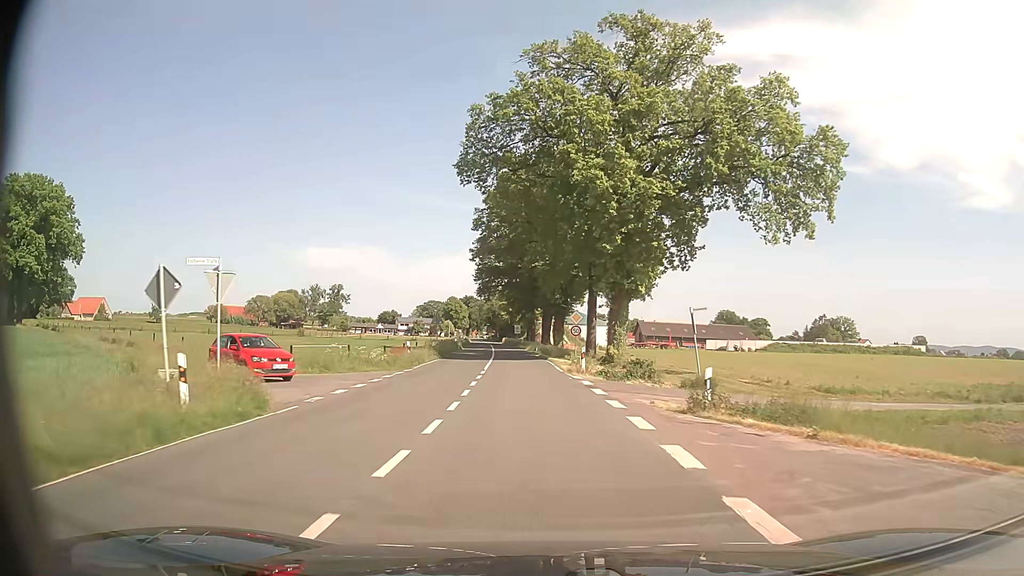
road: secondary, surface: asphalt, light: Day
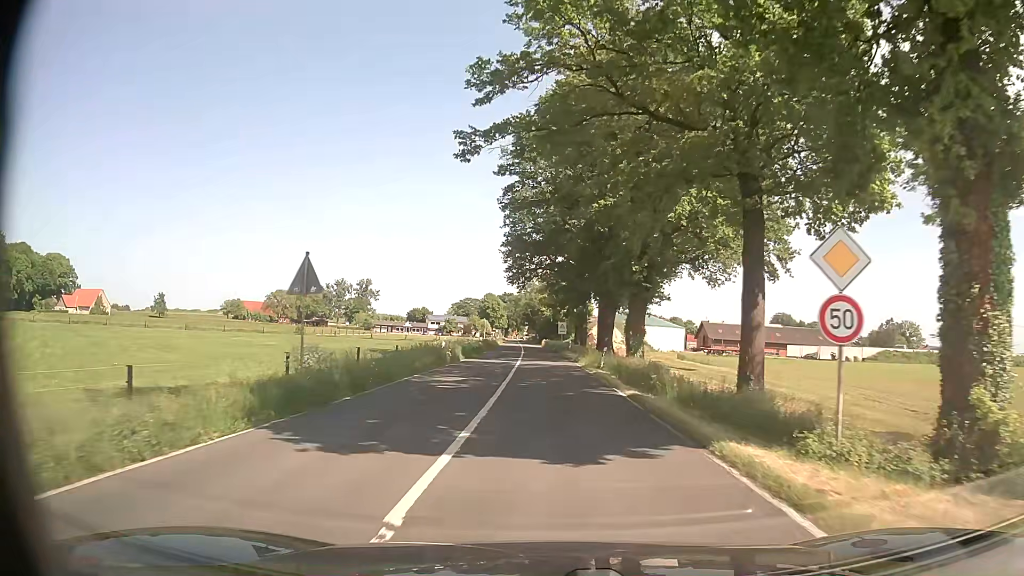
(-1.4, +29.5) m; -4°
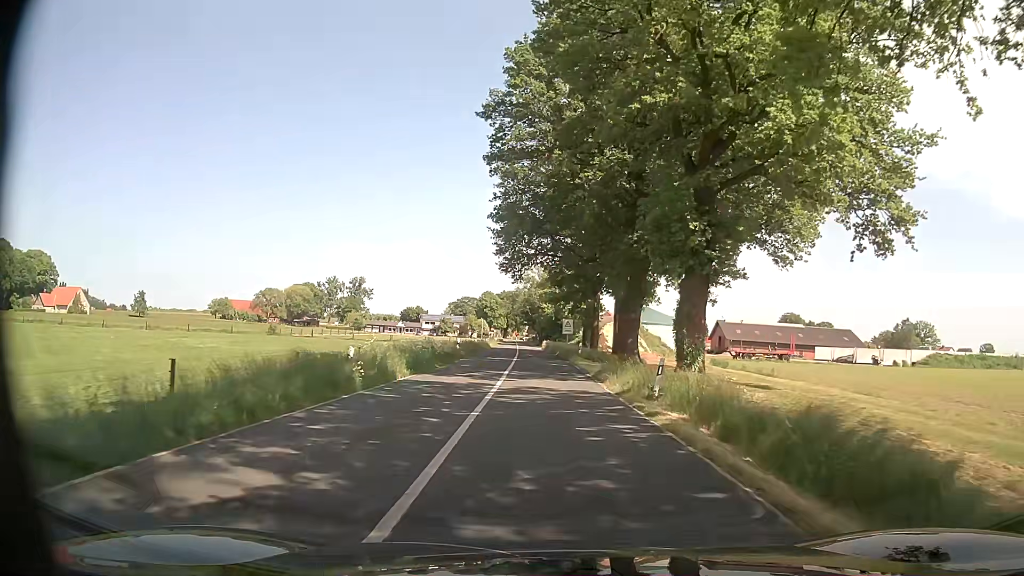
(0.0, +15.0) m; 0°
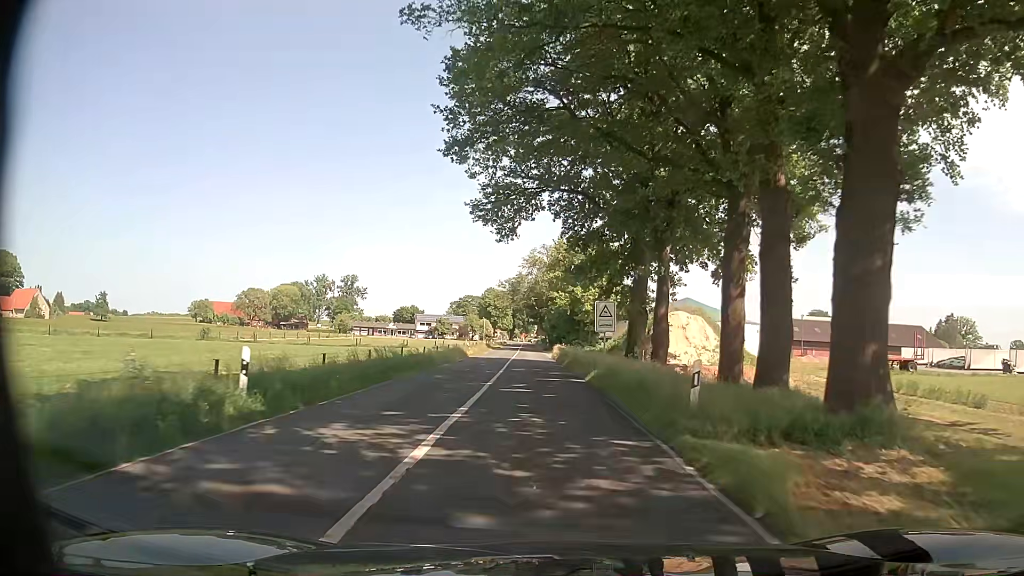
(-0.2, +30.3) m; -1°
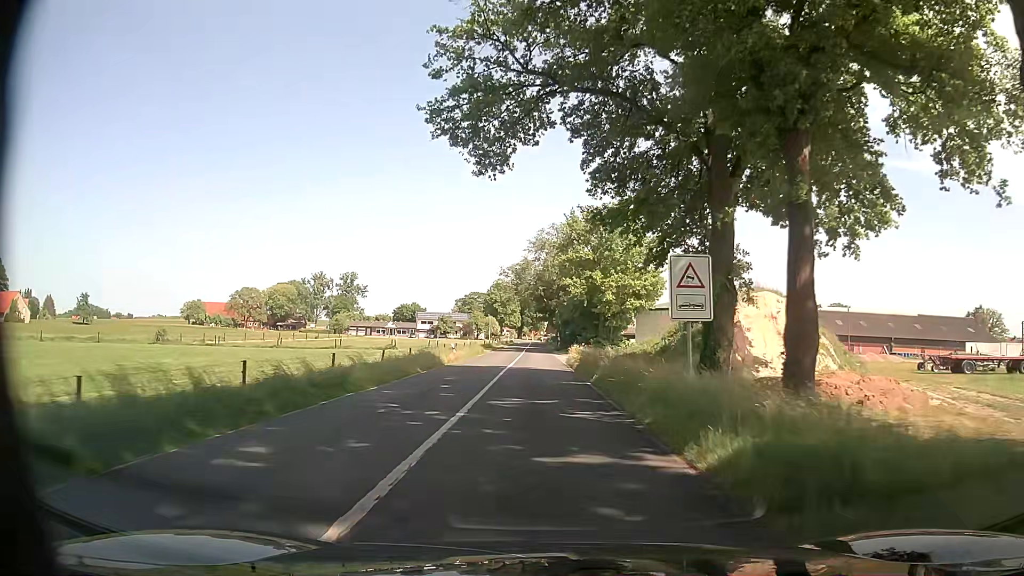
(-0.1, +15.2) m; -1°
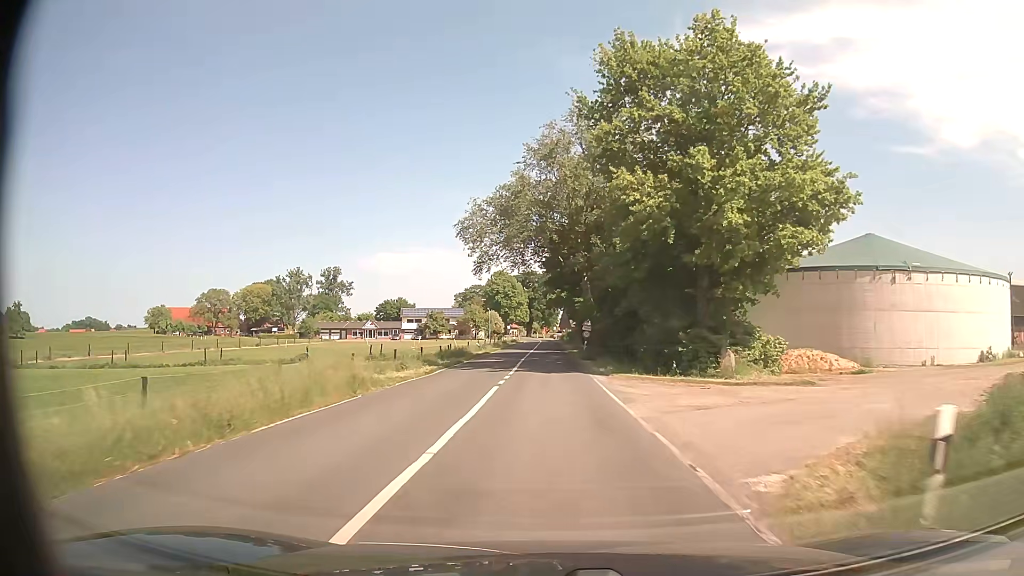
(-0.3, +38.2) m; -1°
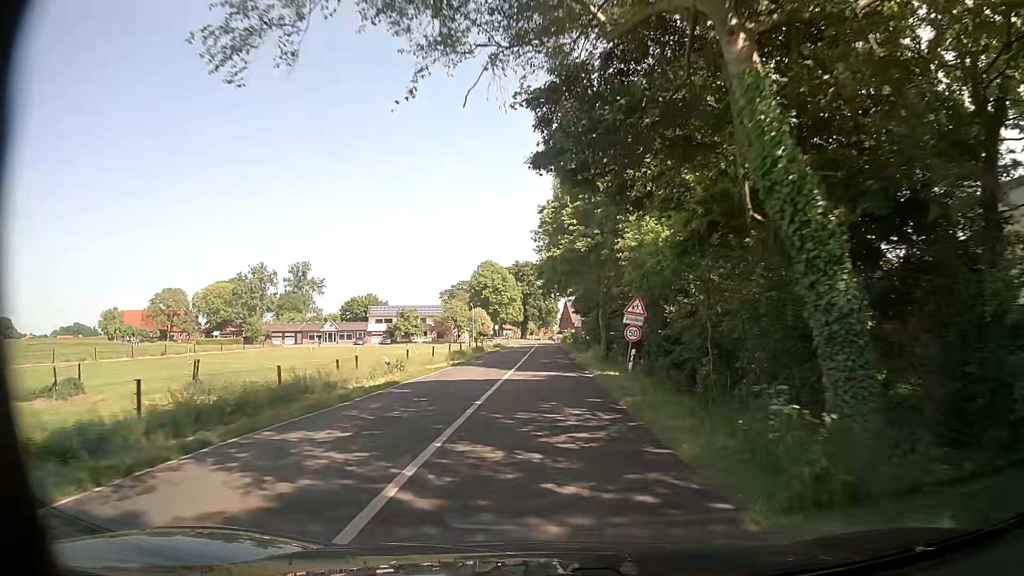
(0.0, +30.6) m; 0°
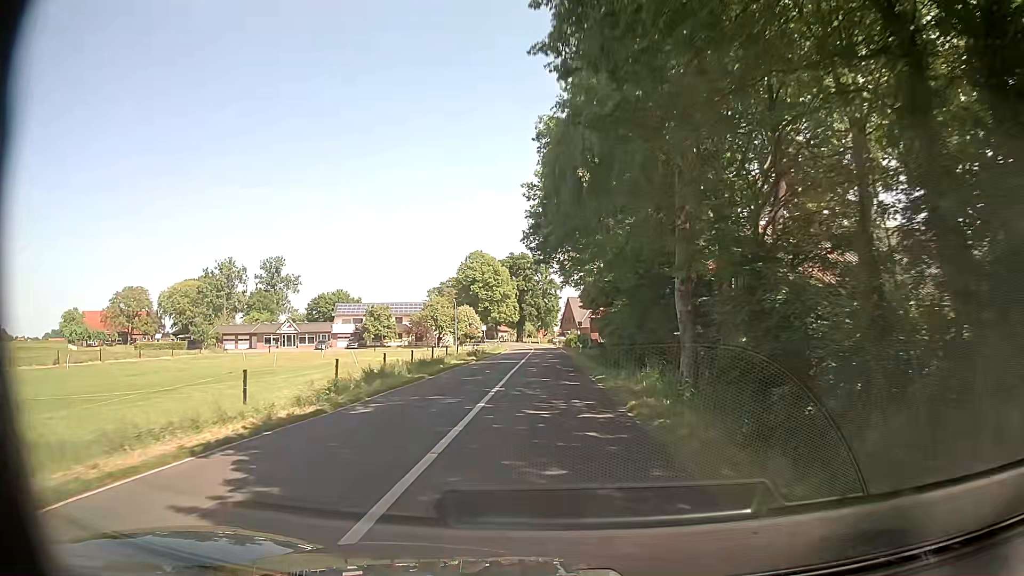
(0.0, +22.9) m; -1°
(0, +10) (0, +20) (0, +30) (0, +40) (+1, +50) (+1, +60) (+1, +70) (0, +80) (0, +90) (-1, +100) m
